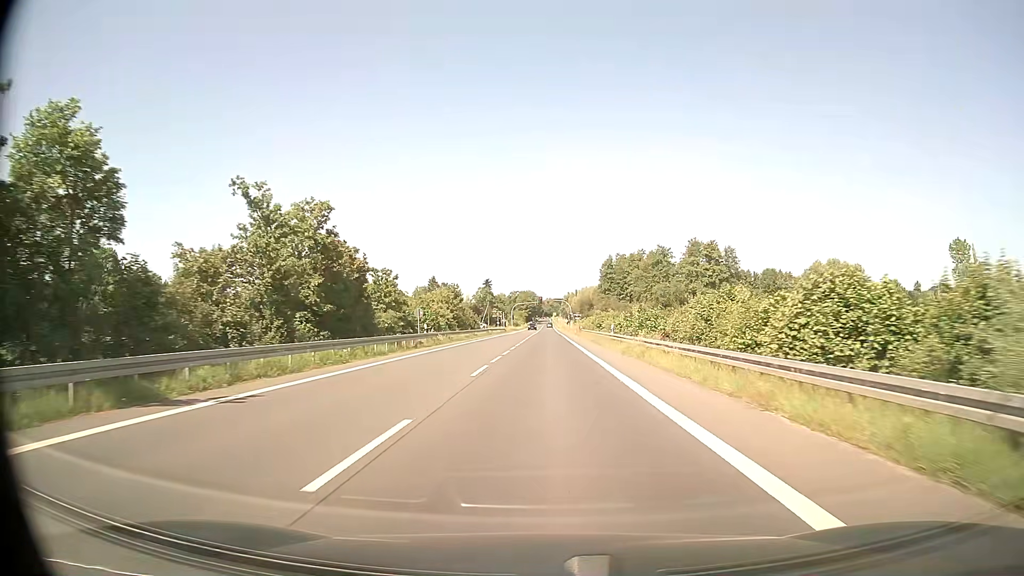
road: secondary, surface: asphalt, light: Day
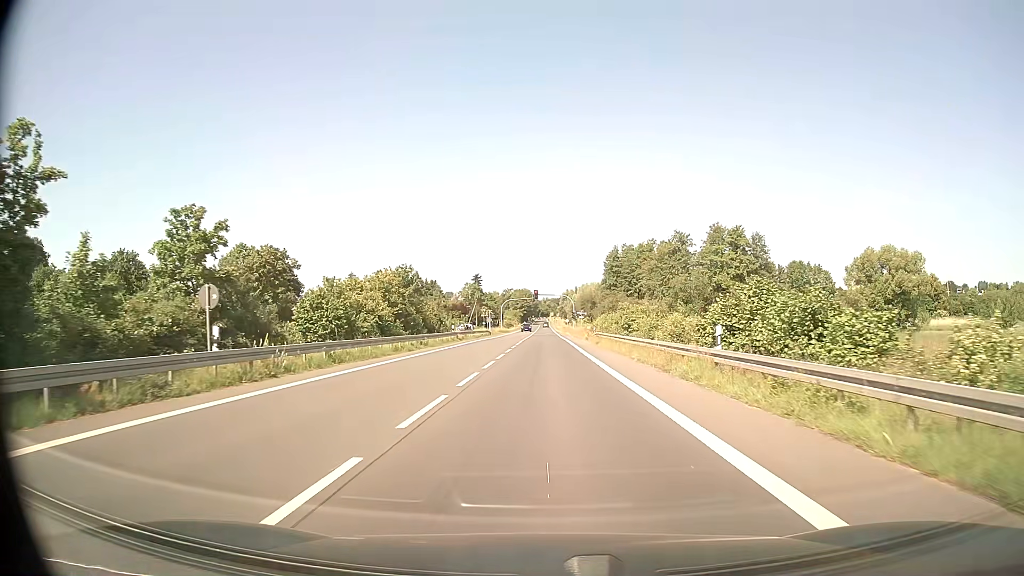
(0.0, +26.1) m; 0°
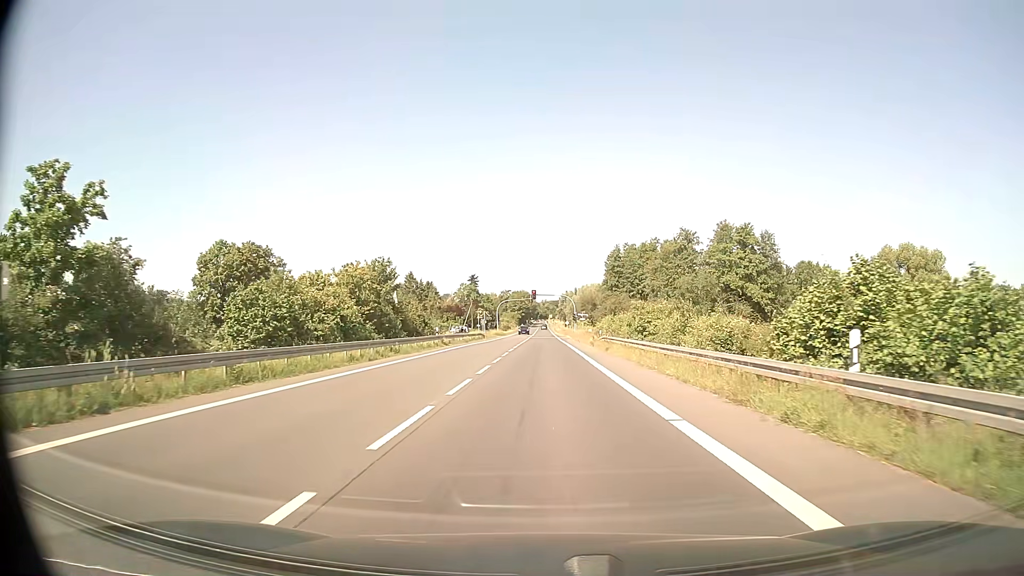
(0.0, +7.3) m; 0°
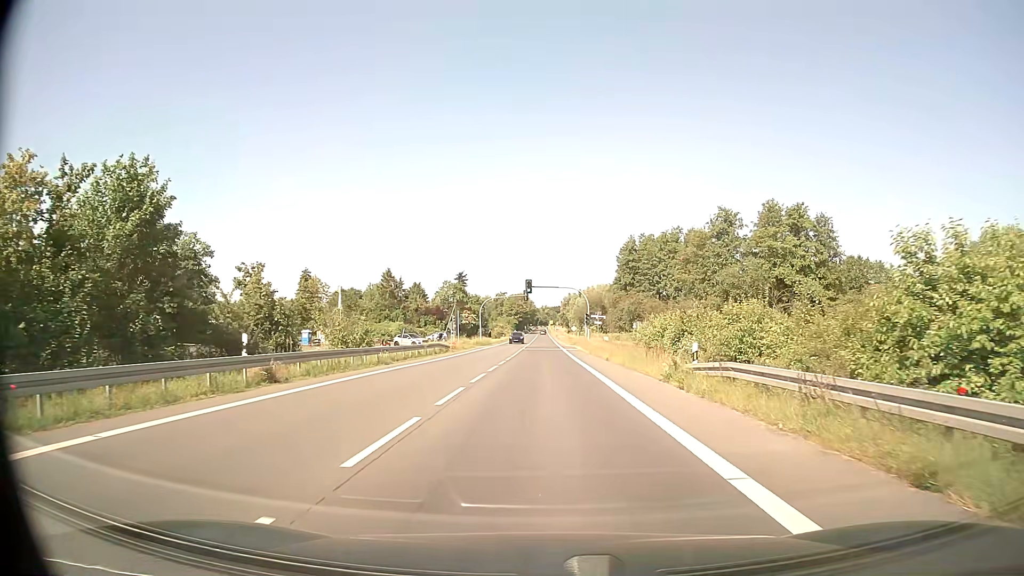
(+0.1, +30.6) m; 0°
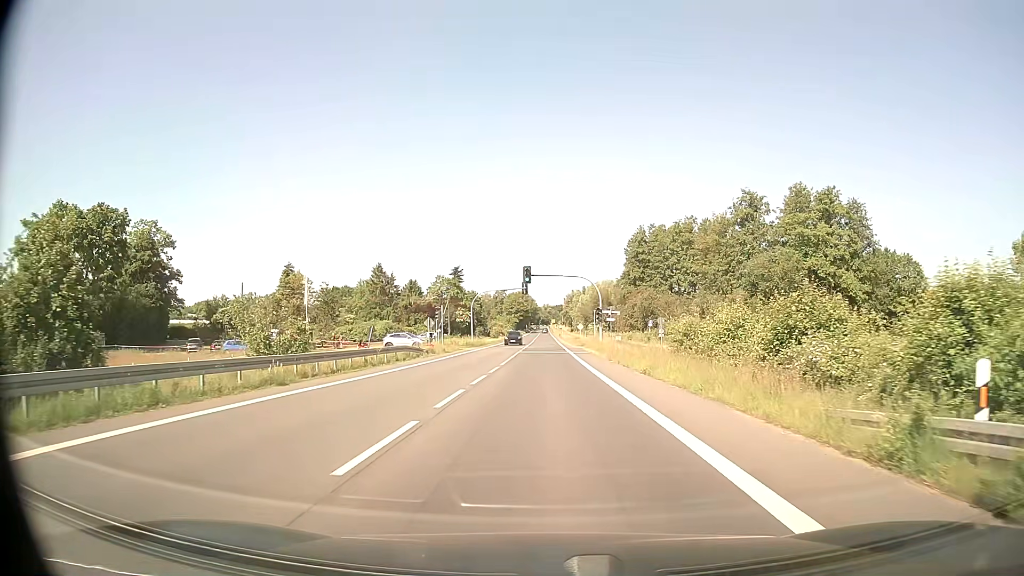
(0.0, +12.6) m; 0°
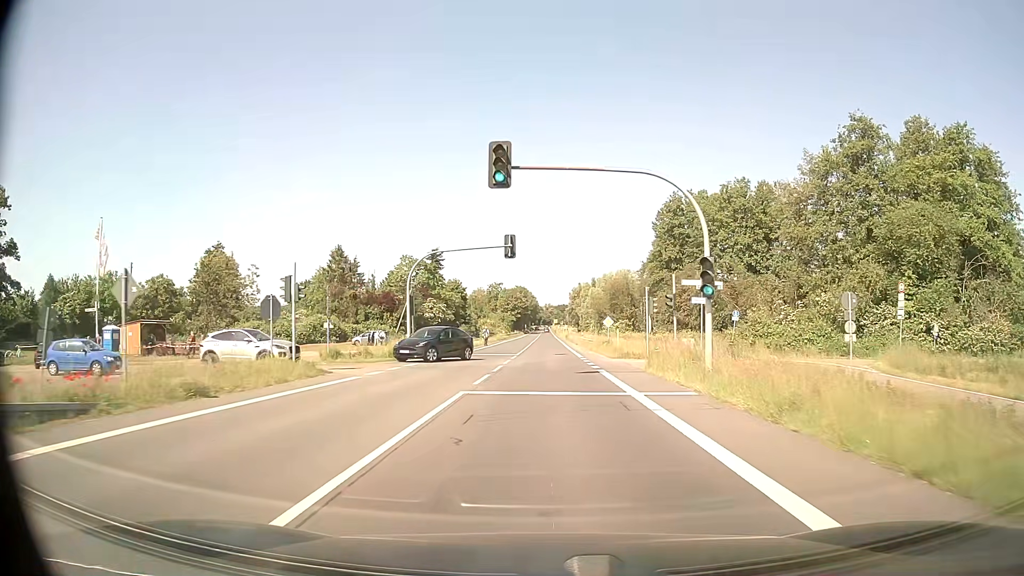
(-0.1, +36.2) m; 0°
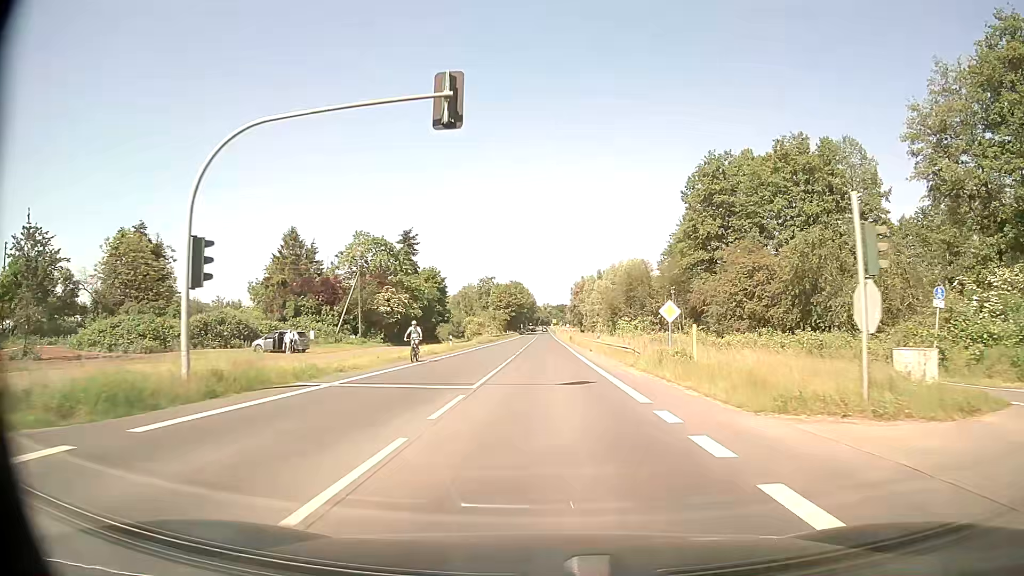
(0.0, +25.5) m; 0°
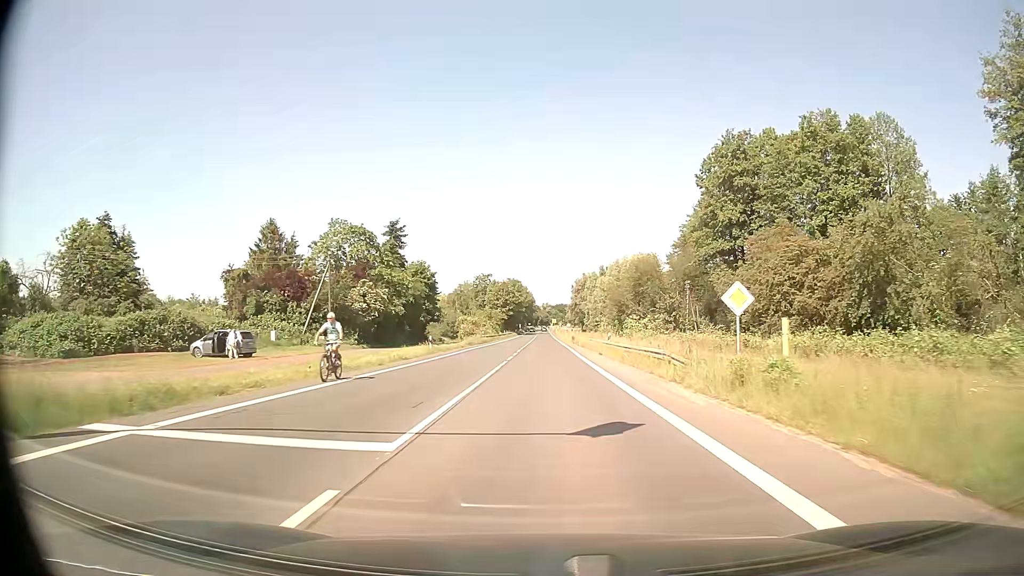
(0.0, +9.1) m; 0°
(0, +10) (0, +20) (0, +30) (0, +40) (0, +50) (0, +60) (0, +70) (0, +80) (0, +90) (0, +100) m
